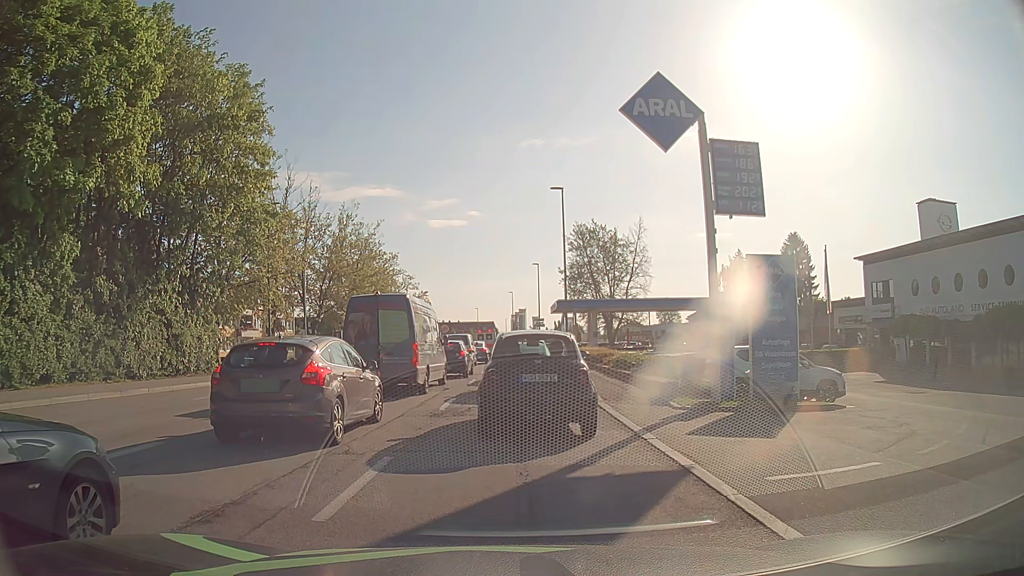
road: tertiary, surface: asphalt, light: Day
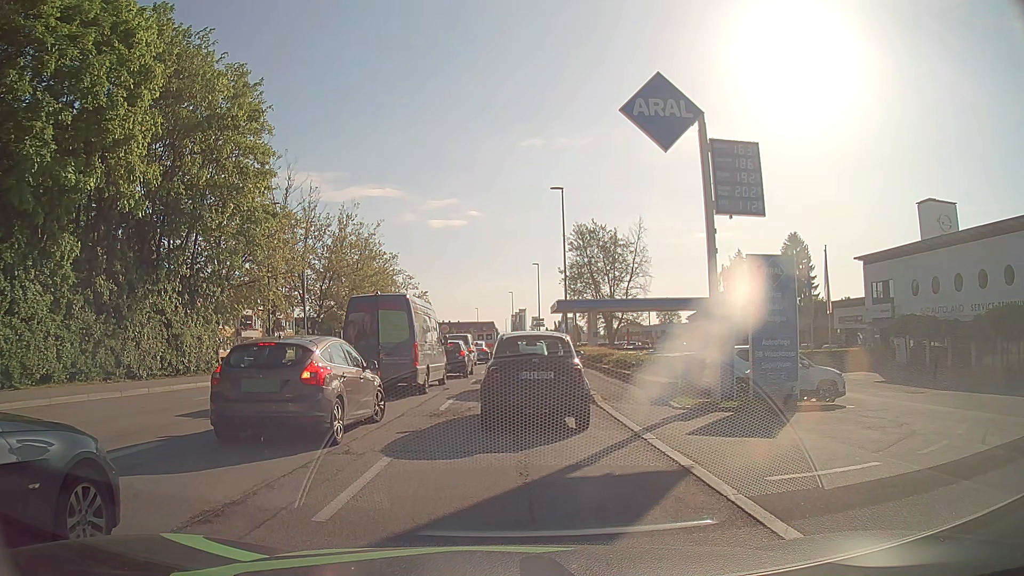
(0.0, 0.0) m; 0°
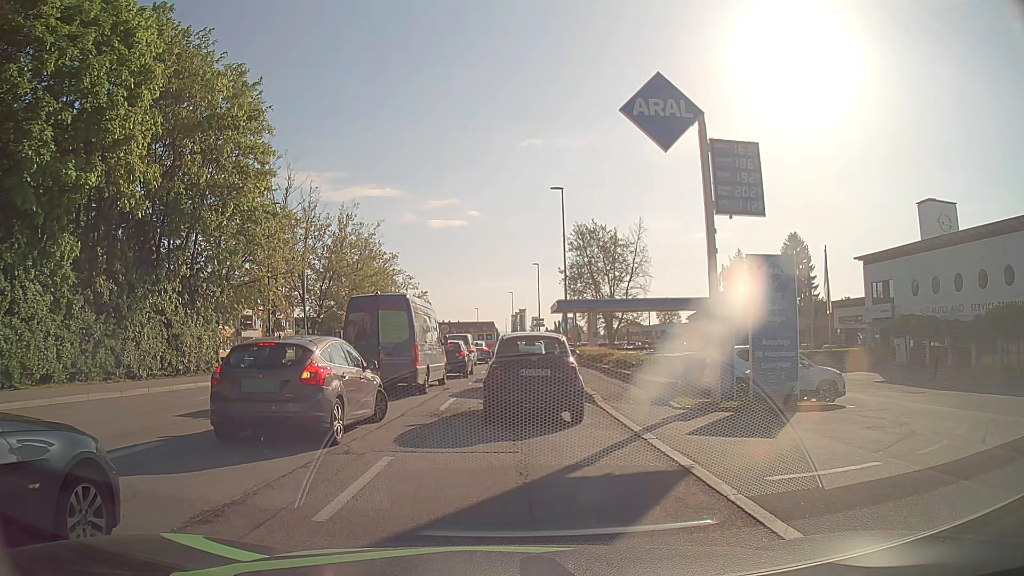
(0.0, 0.0) m; 0°
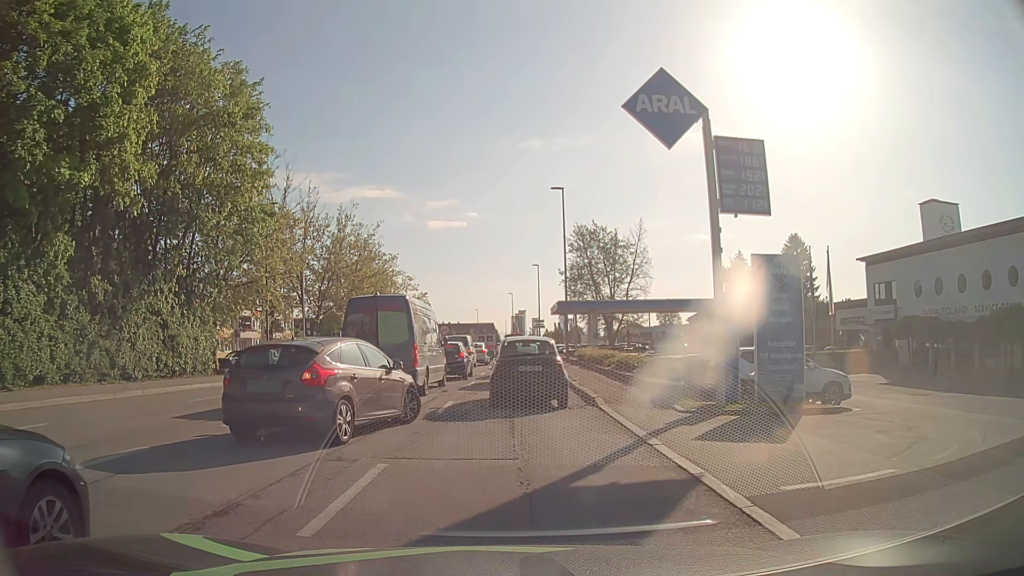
(0.0, +0.4) m; 0°
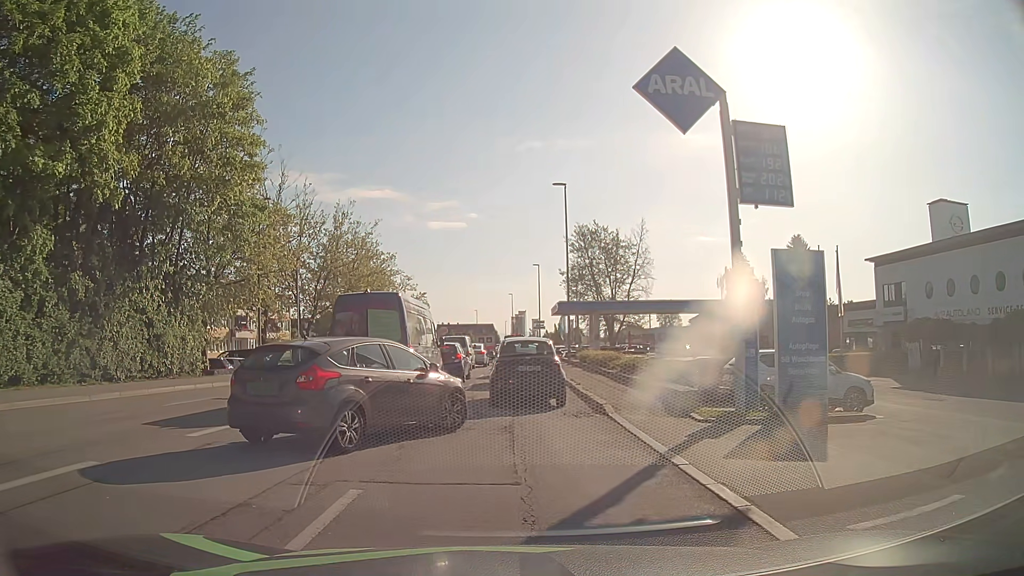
(0.0, +1.4) m; 0°
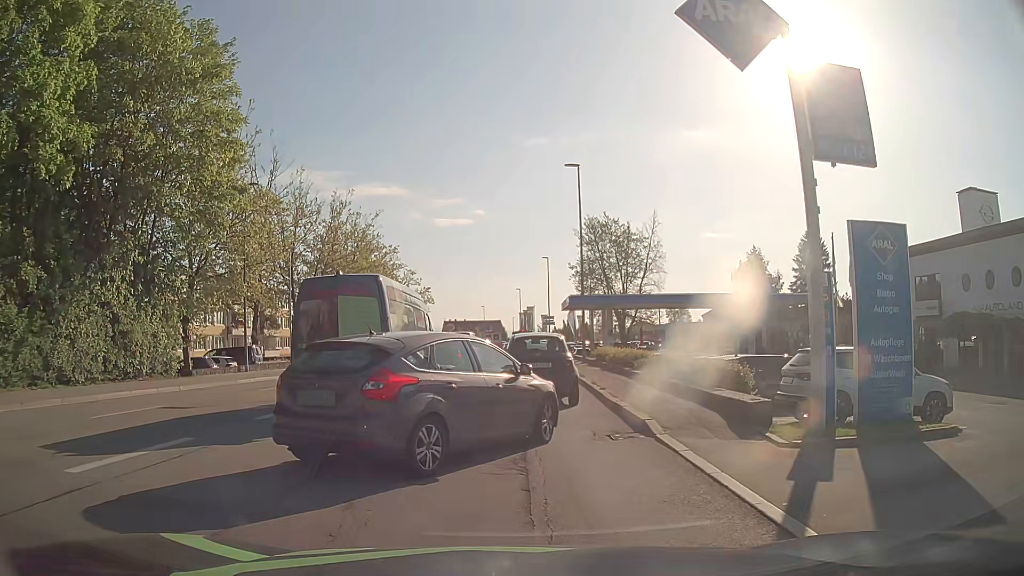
(0.0, +3.5) m; 0°
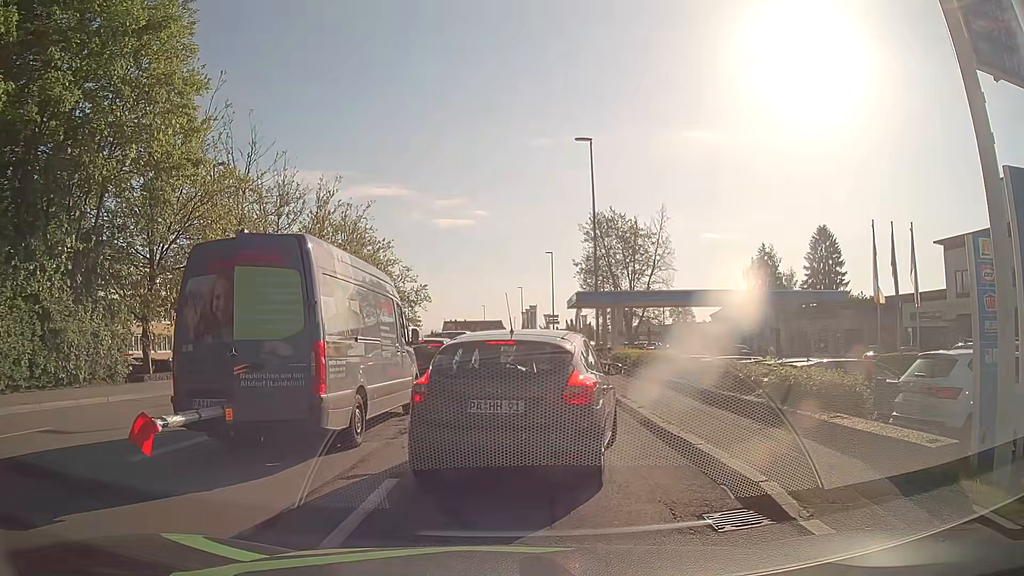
(0.0, +4.7) m; 0°
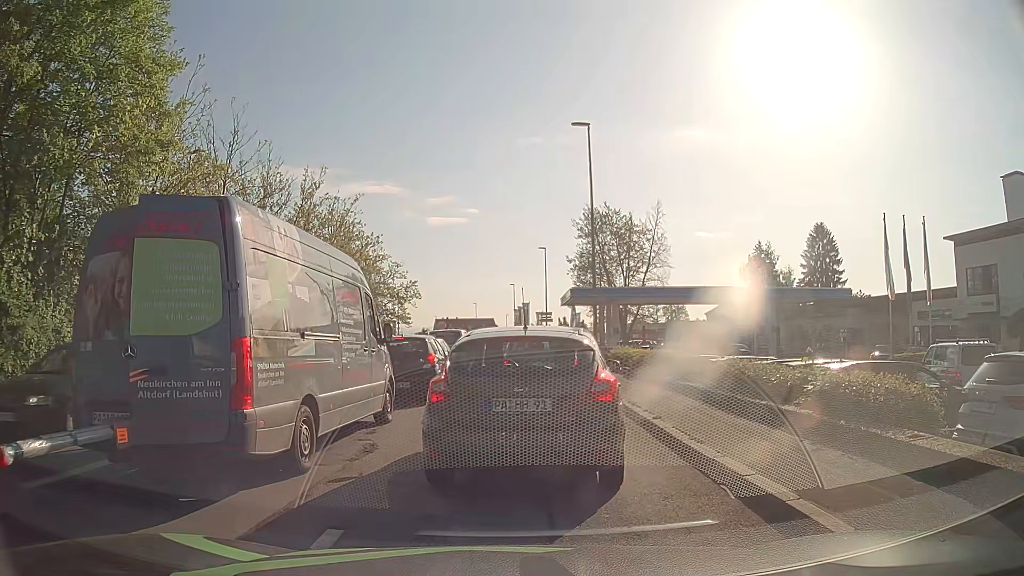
(0.0, +1.9) m; -1°
